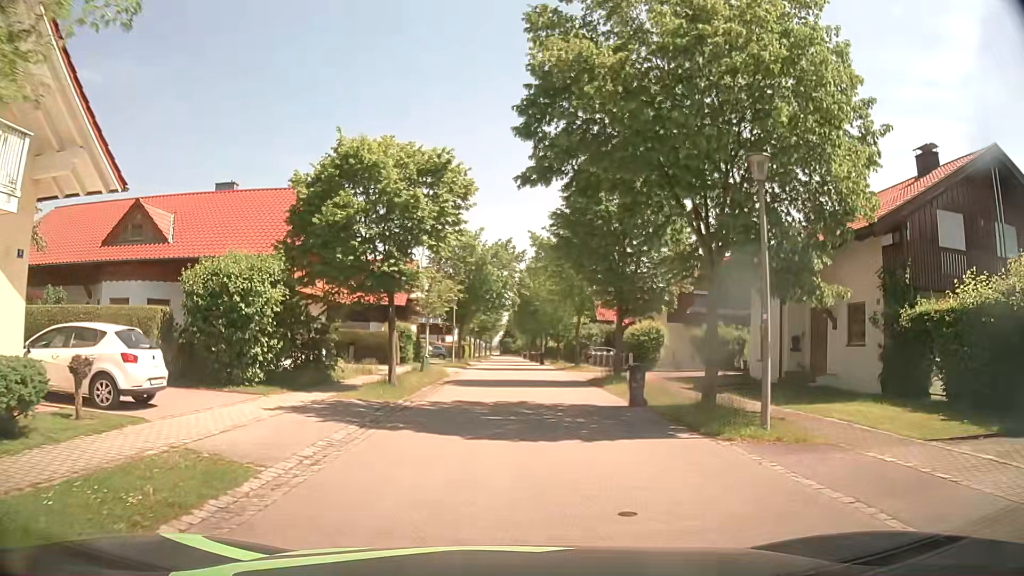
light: Day
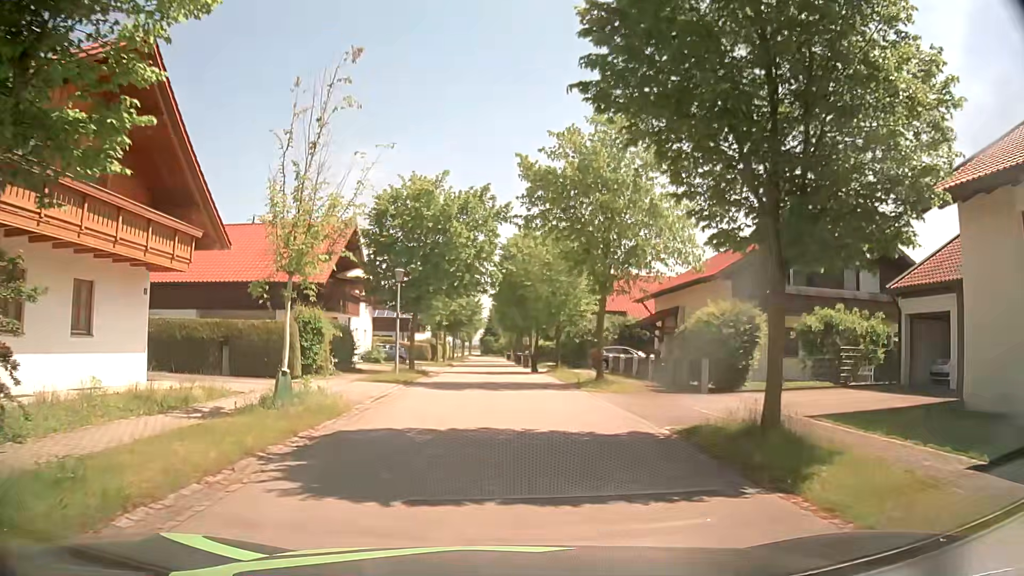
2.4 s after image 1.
(+0.3, +15.6) m; 0°
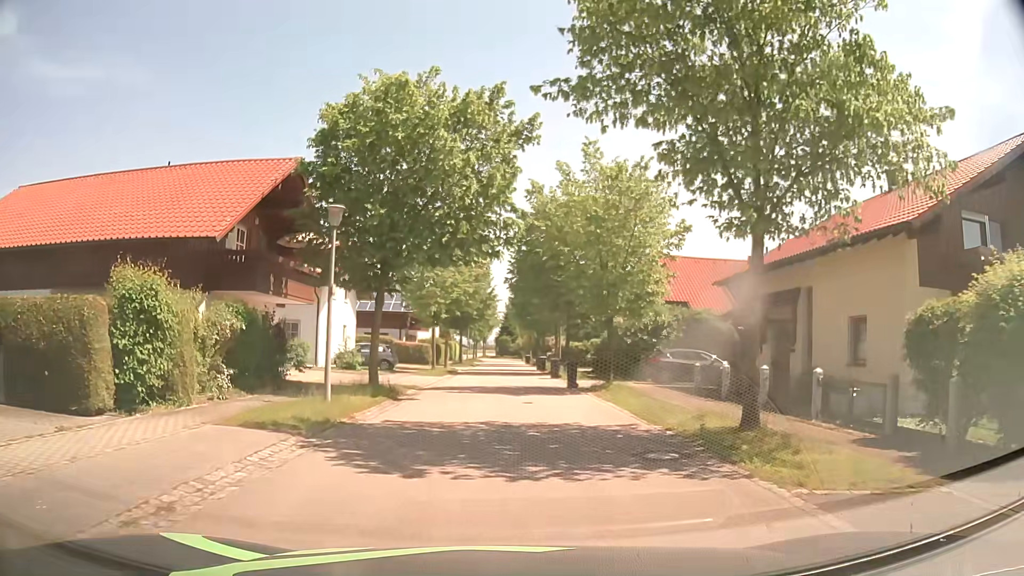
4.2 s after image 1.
(+0.1, +12.5) m; 0°
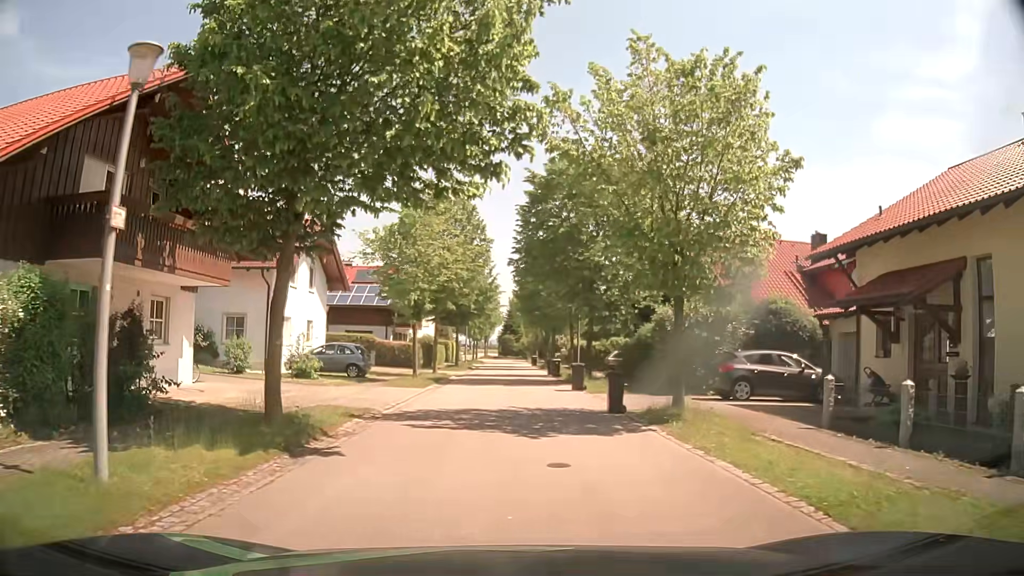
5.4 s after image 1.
(-0.2, +8.6) m; -1°
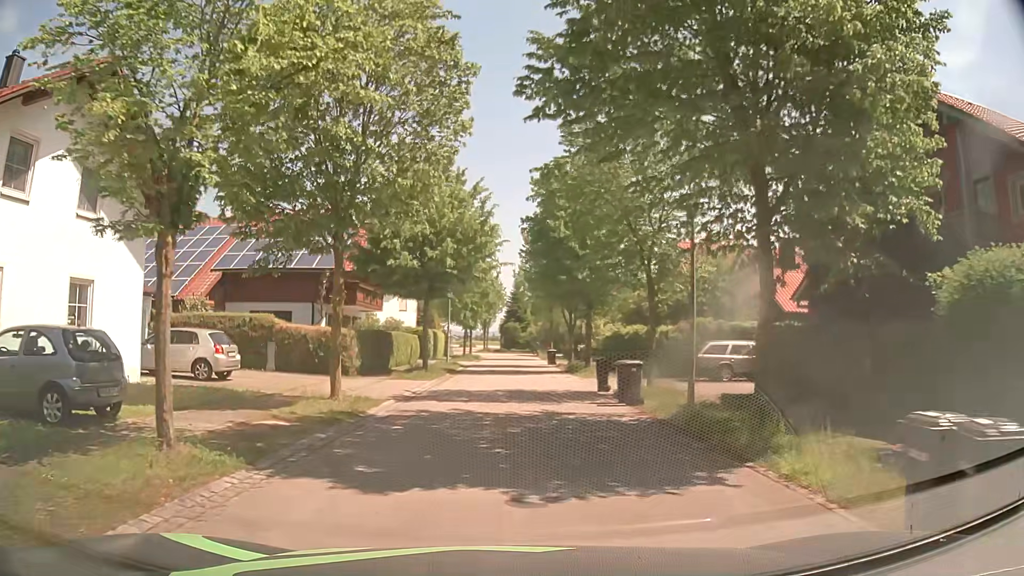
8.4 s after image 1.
(0.0, +20.2) m; -1°
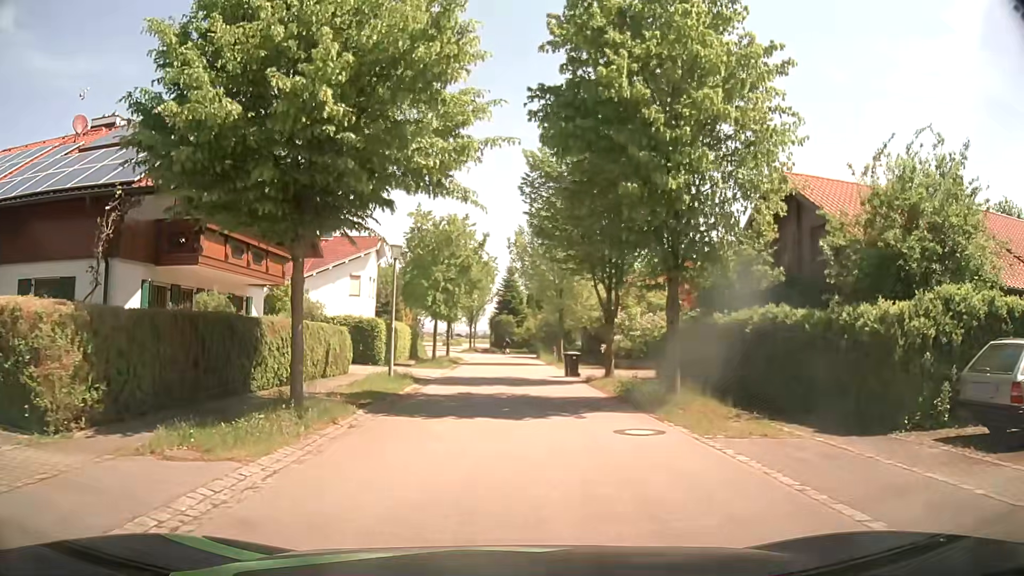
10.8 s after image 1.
(+0.1, +16.7) m; 0°
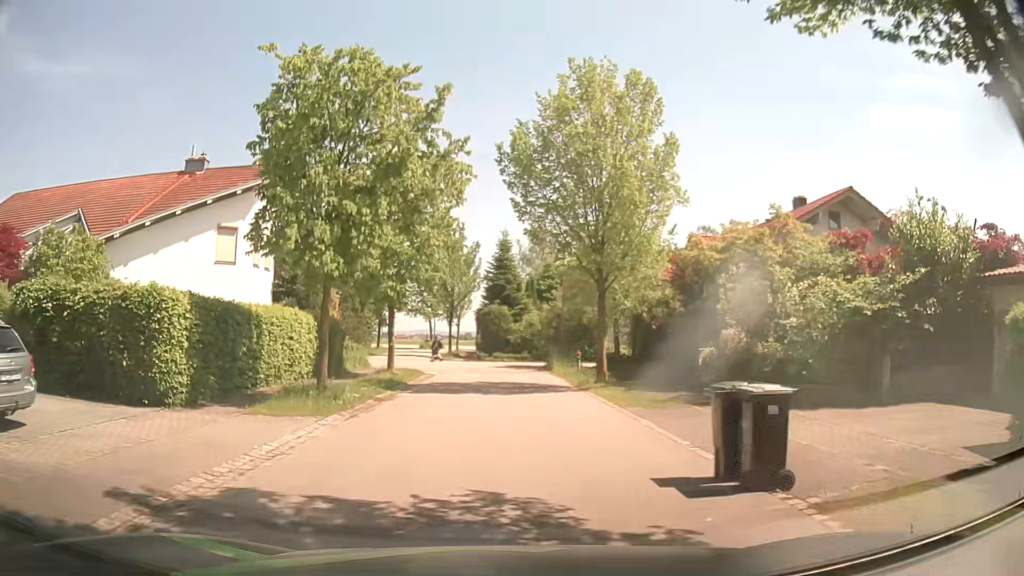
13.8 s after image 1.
(+0.5, +19.7) m; +2°
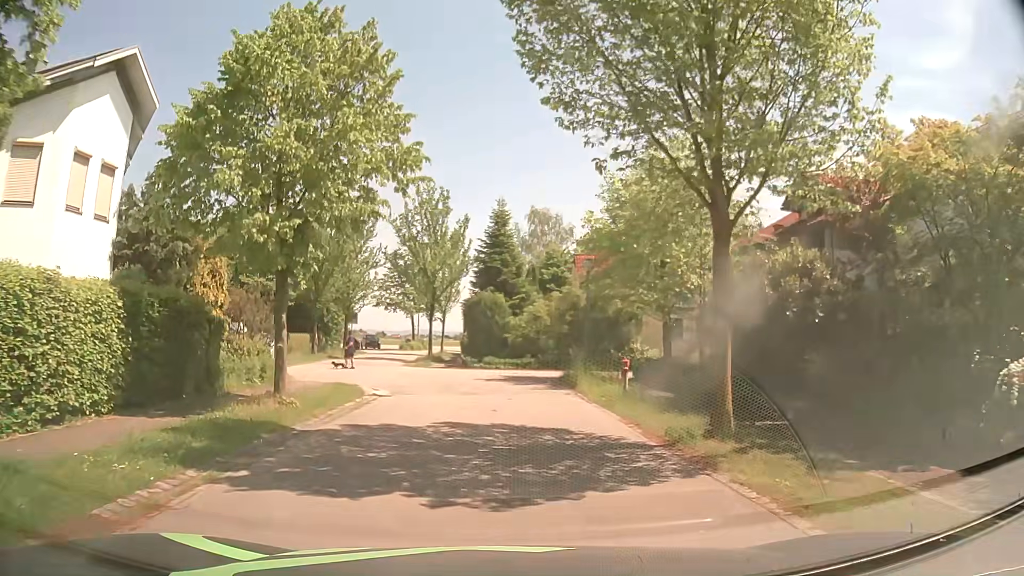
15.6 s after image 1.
(-0.1, +11.9) m; +1°
